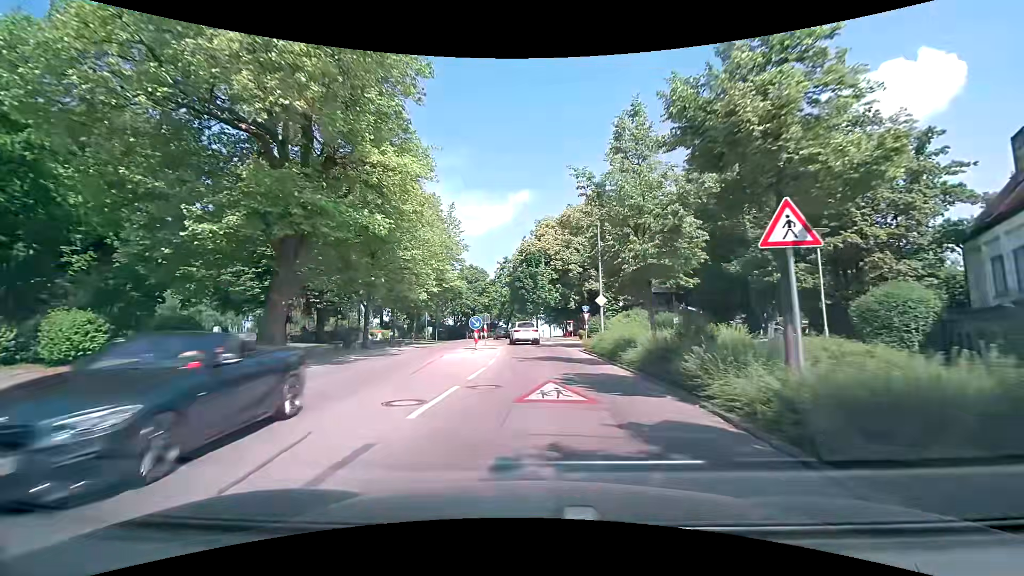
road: tertiary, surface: asphalt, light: Day
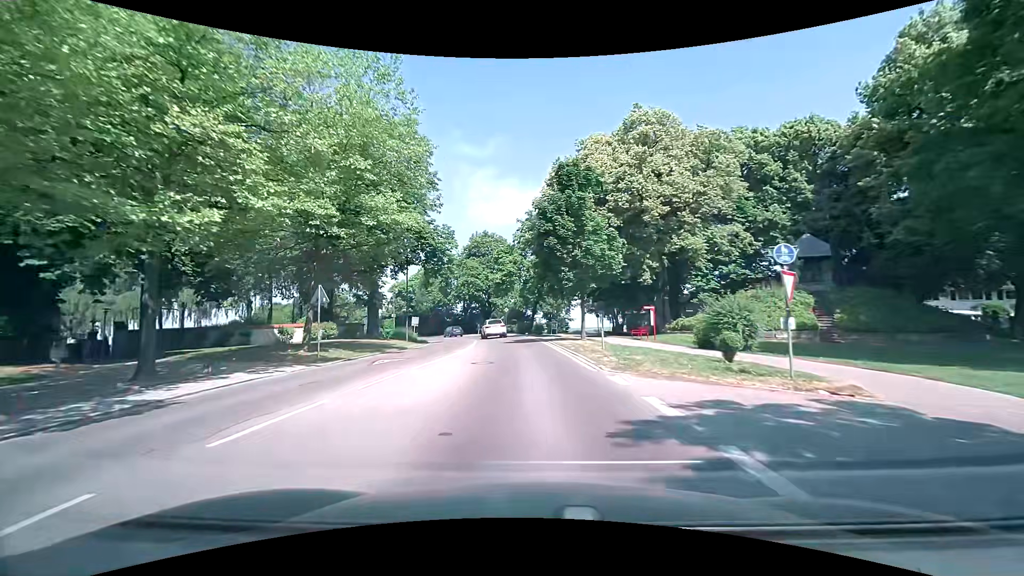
(-0.6, +29.5) m; -5°
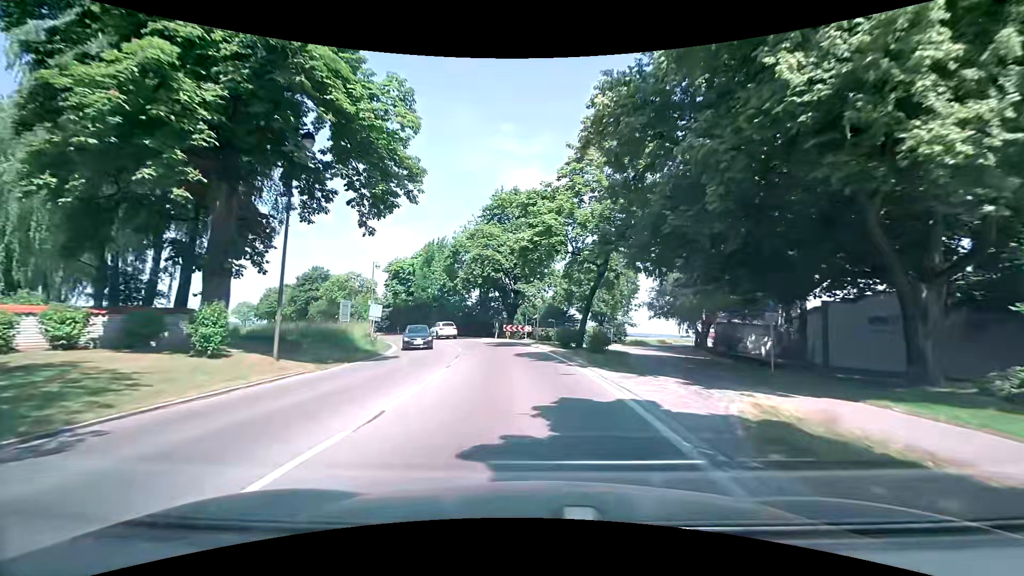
(-0.9, +25.0) m; -4°
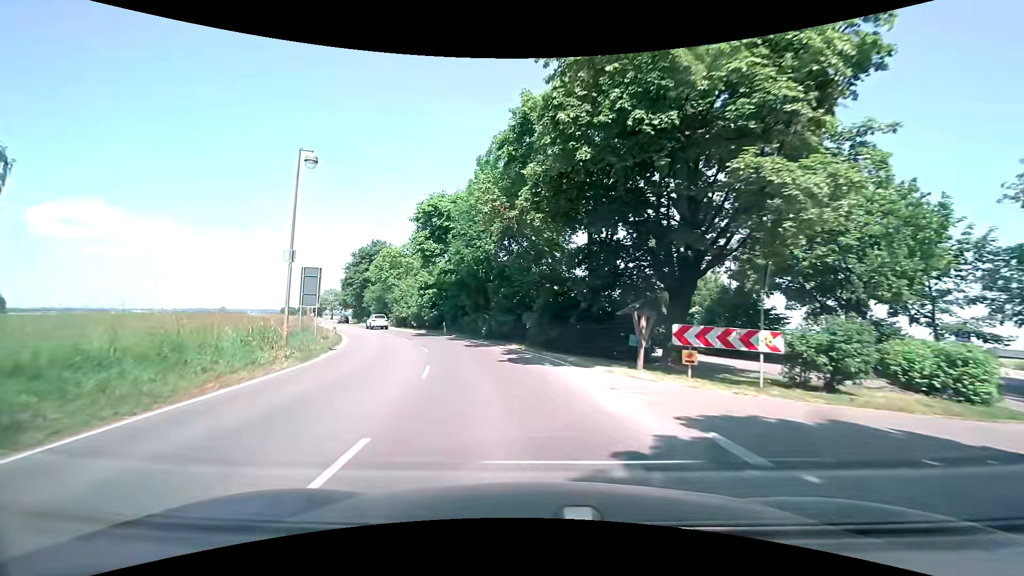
(-2.8, +32.5) m; -13°
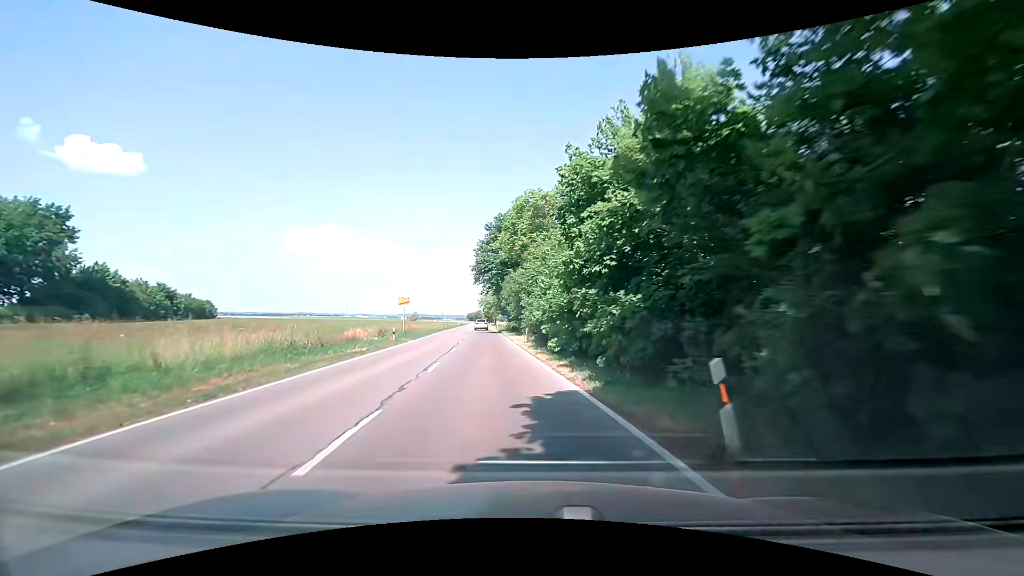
(-6.5, +34.0) m; -20°
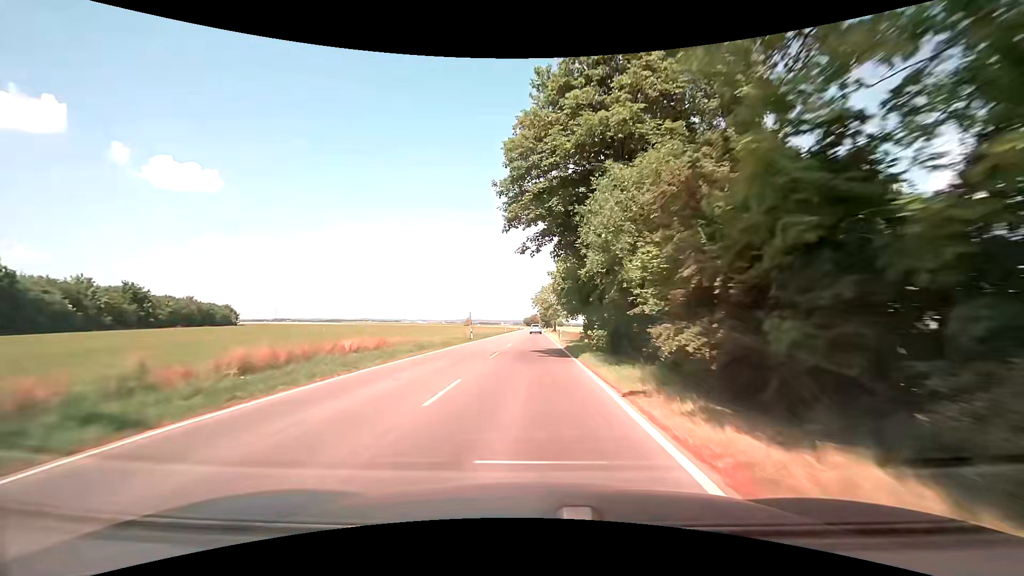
(-3.5, +35.0) m; -7°
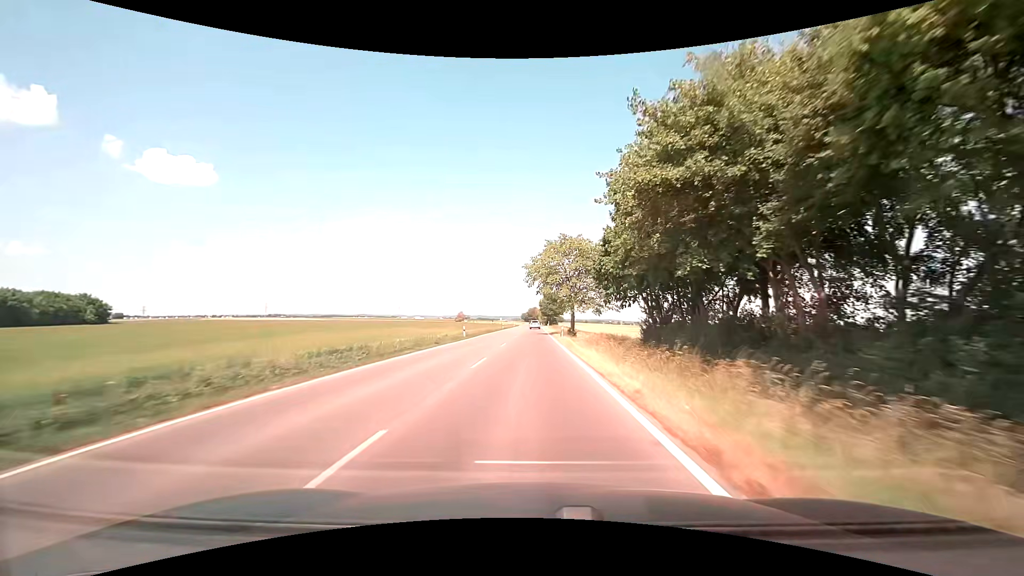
(-0.3, +55.2) m; 0°
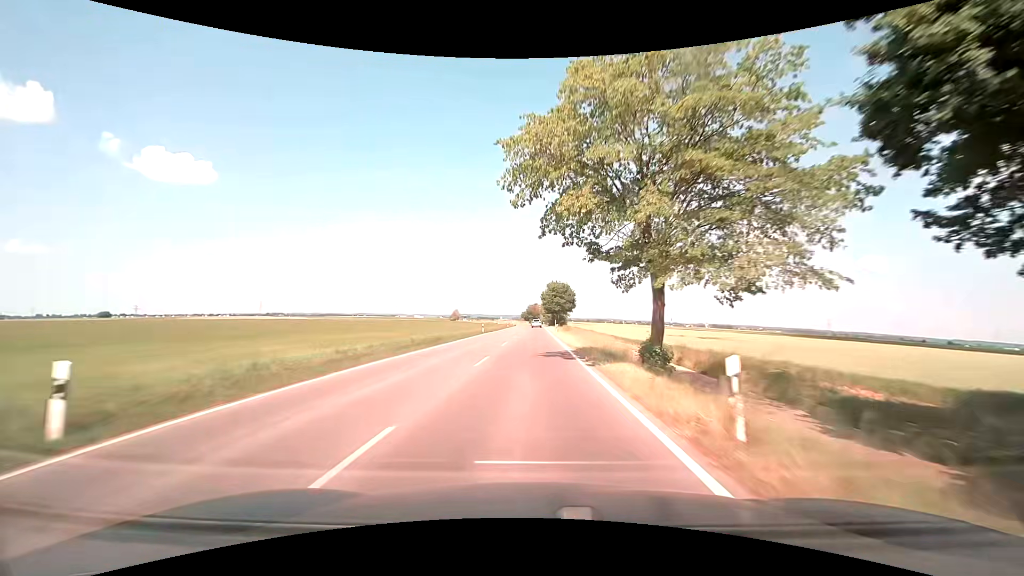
(-0.1, +36.5) m; 0°
(0, +10) (0, +20) (0, +30) (0, +40) (0, +50) (0, +60) (0, +70) (0, +80) (0, +90) (0, +100) m
